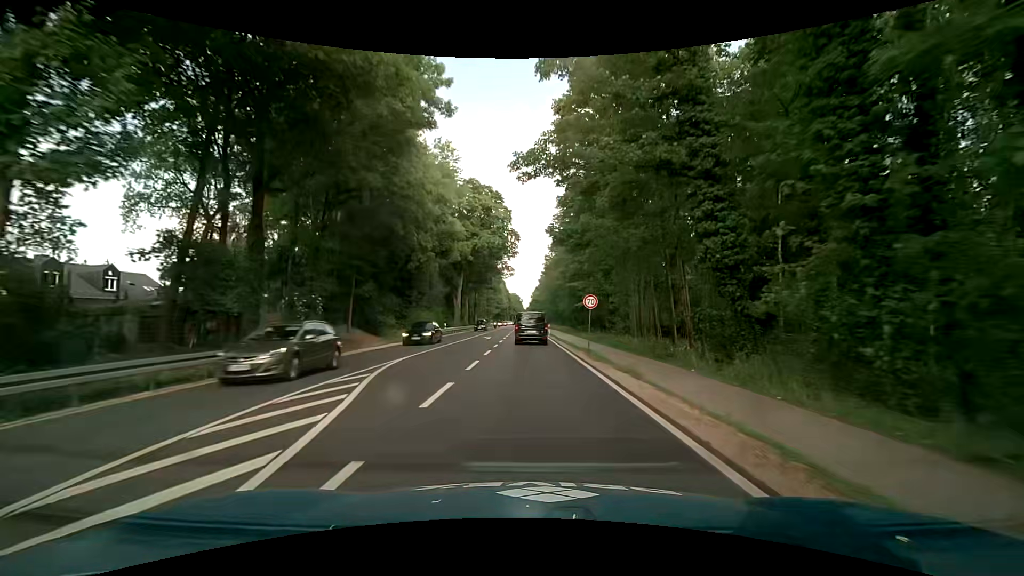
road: primary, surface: asphalt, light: Day
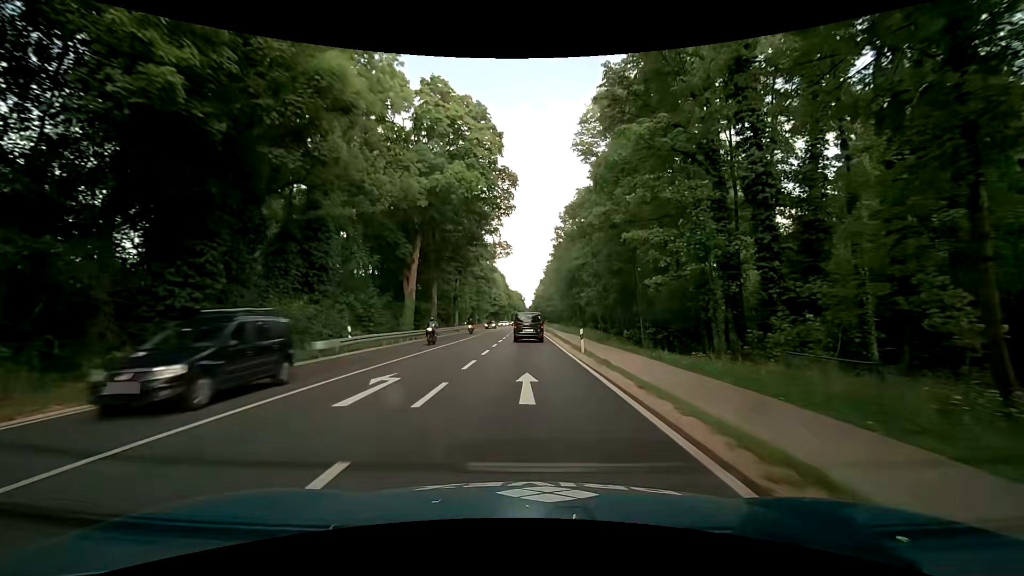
(-0.2, +30.0) m; -1°
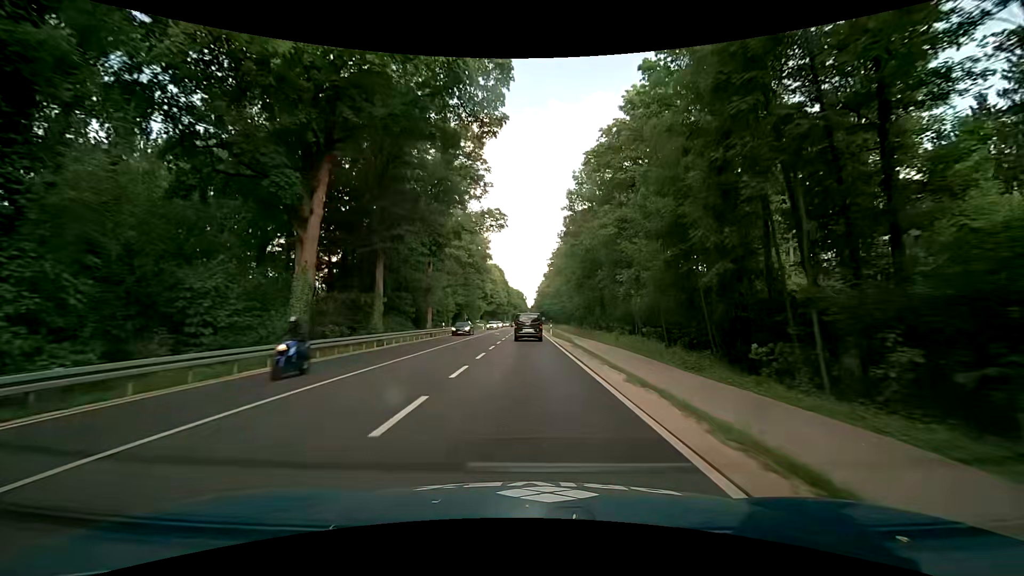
(+0.1, +20.0) m; 0°
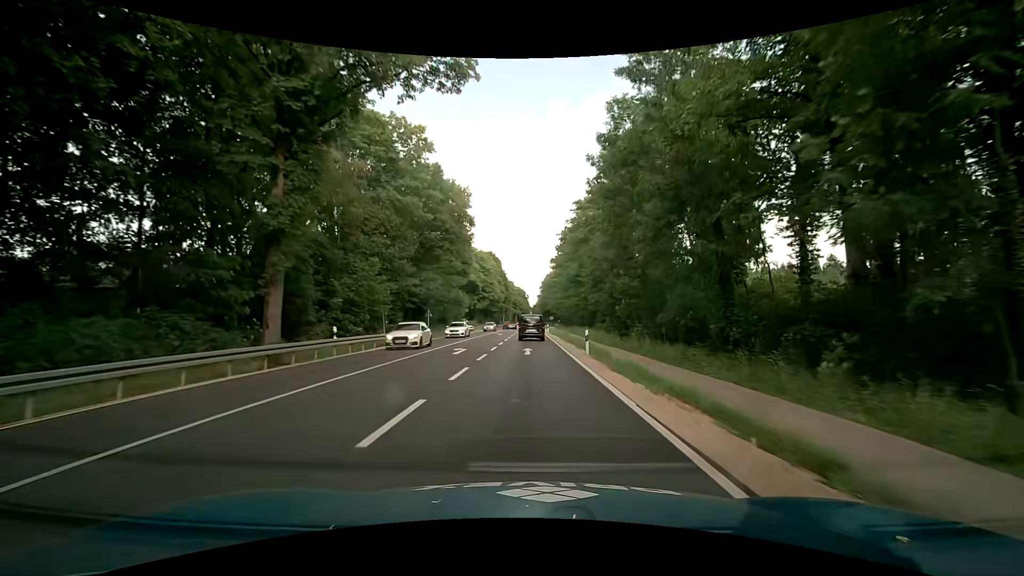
(-0.2, +30.5) m; -1°
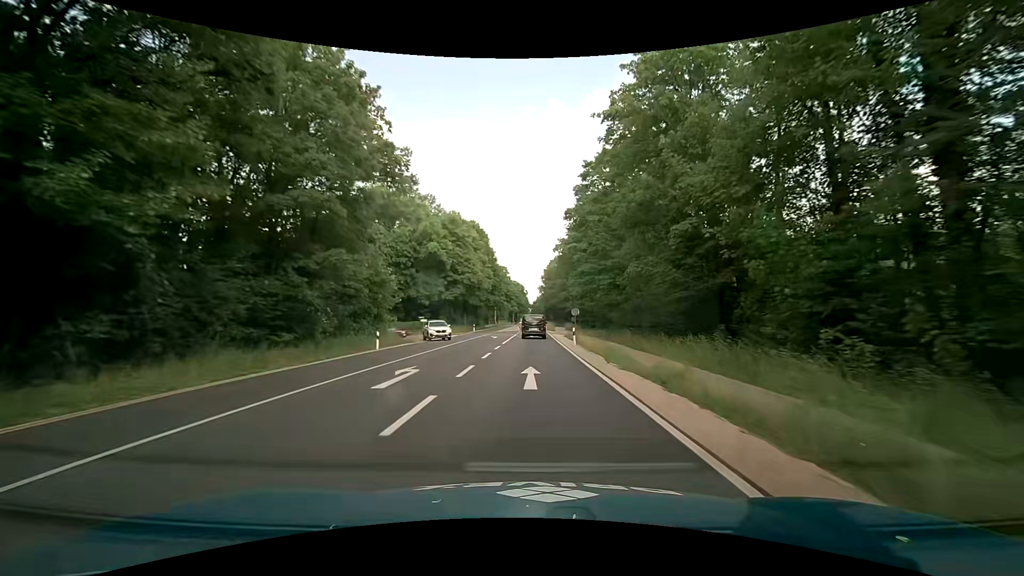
(+0.1, +41.6) m; 0°
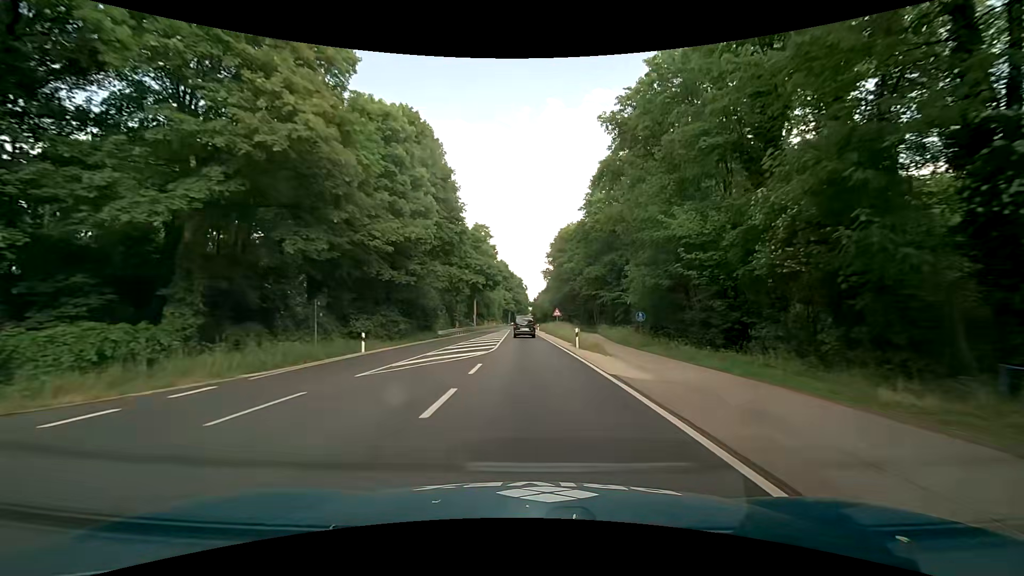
(+0.1, +52.7) m; +1°
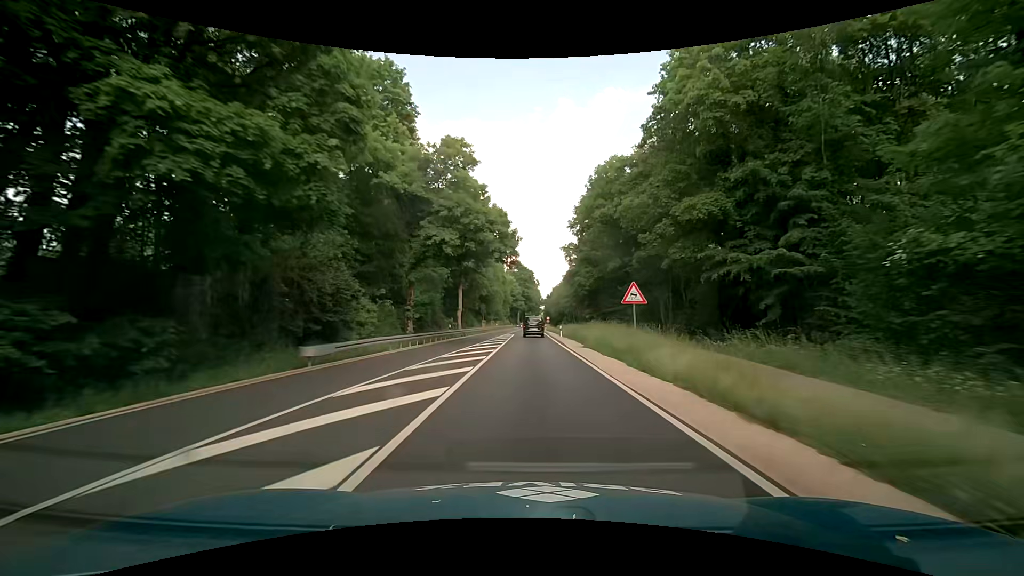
(-0.7, +32.2) m; -1°
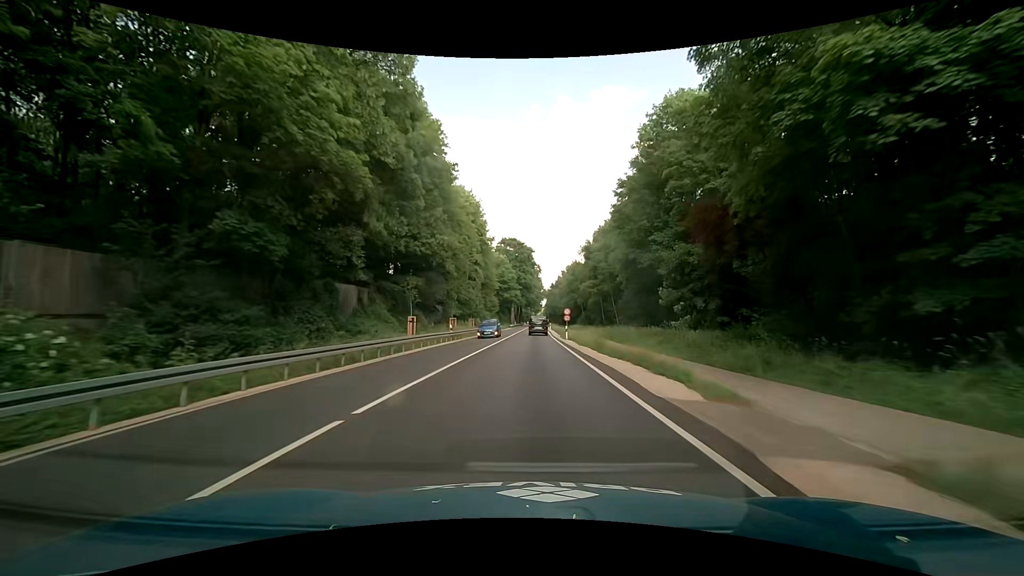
(-0.5, +53.9) m; 0°
(0, +10) (0, +20) (0, +30) (0, +40) (0, +50) (+1, +60) (+1, +70) (+1, +80) (+1, +90) (+1, +100) m
